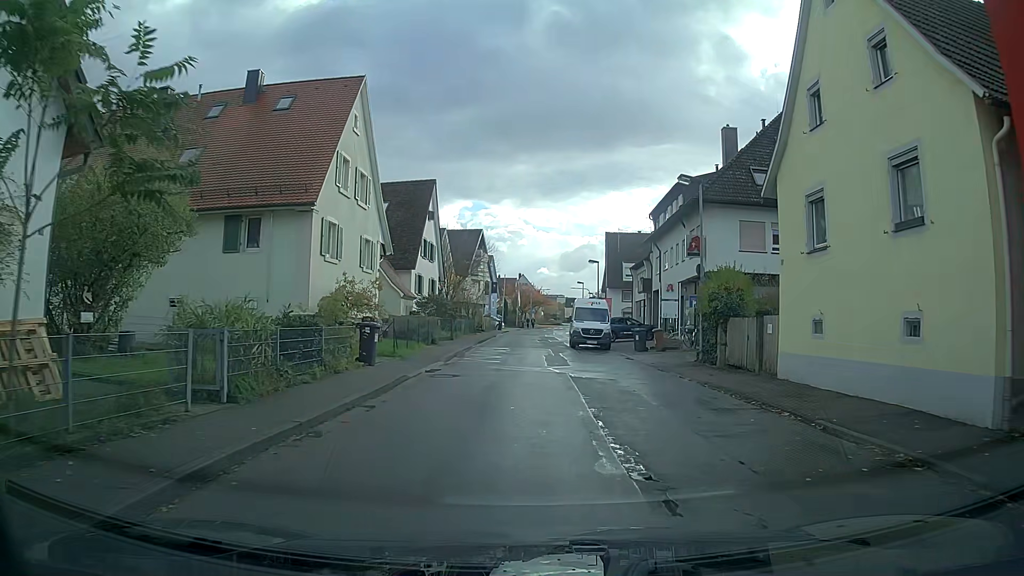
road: tertiary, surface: asphalt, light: Day
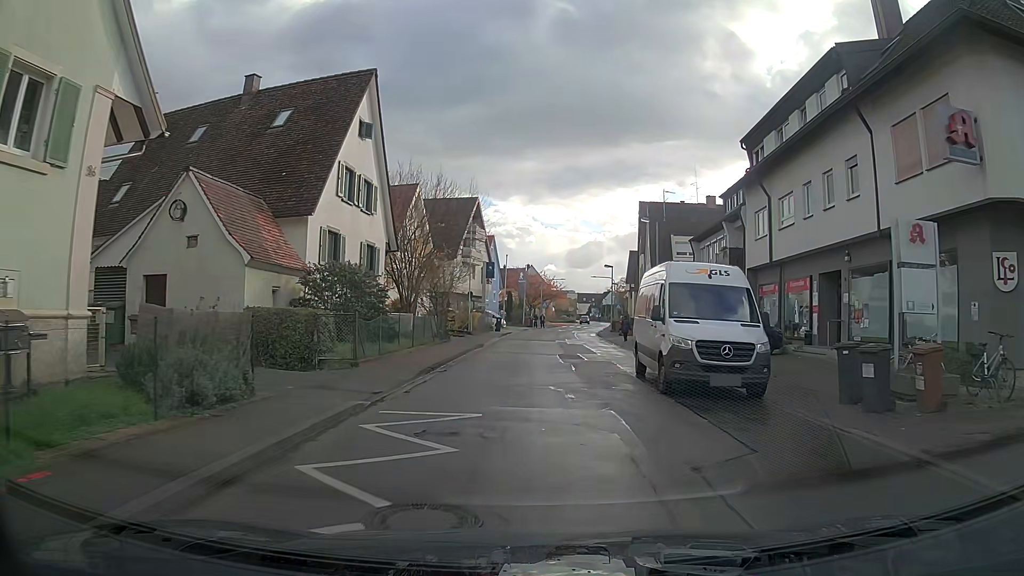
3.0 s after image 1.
(-0.3, +21.4) m; -1°
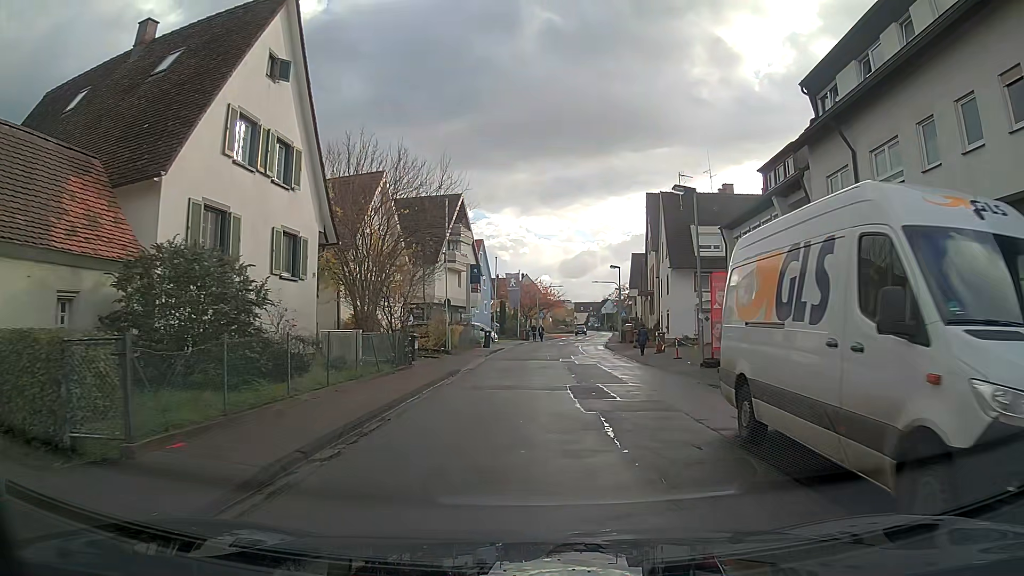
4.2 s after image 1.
(+0.1, +8.7) m; +1°
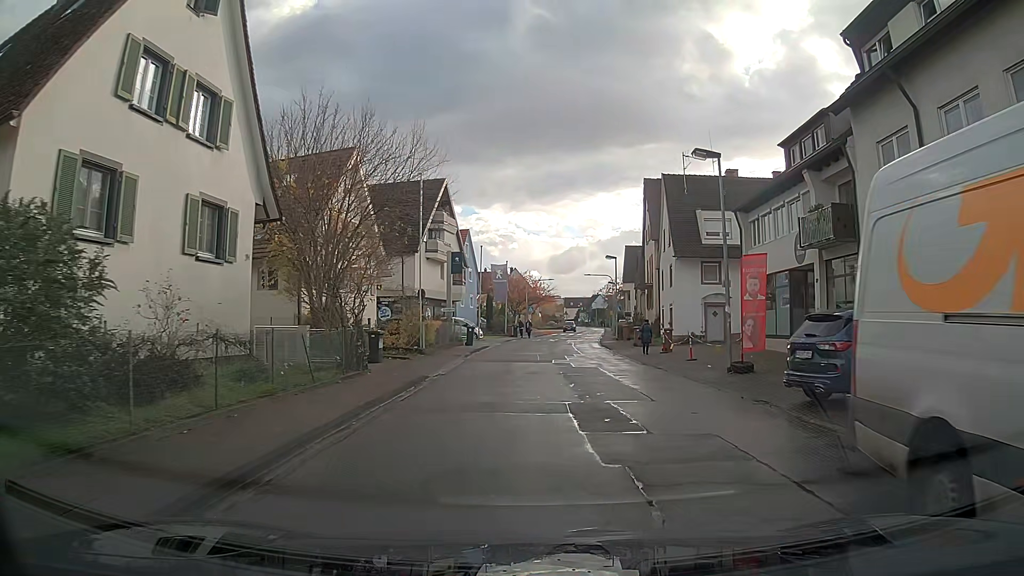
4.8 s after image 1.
(0.0, +4.3) m; +1°
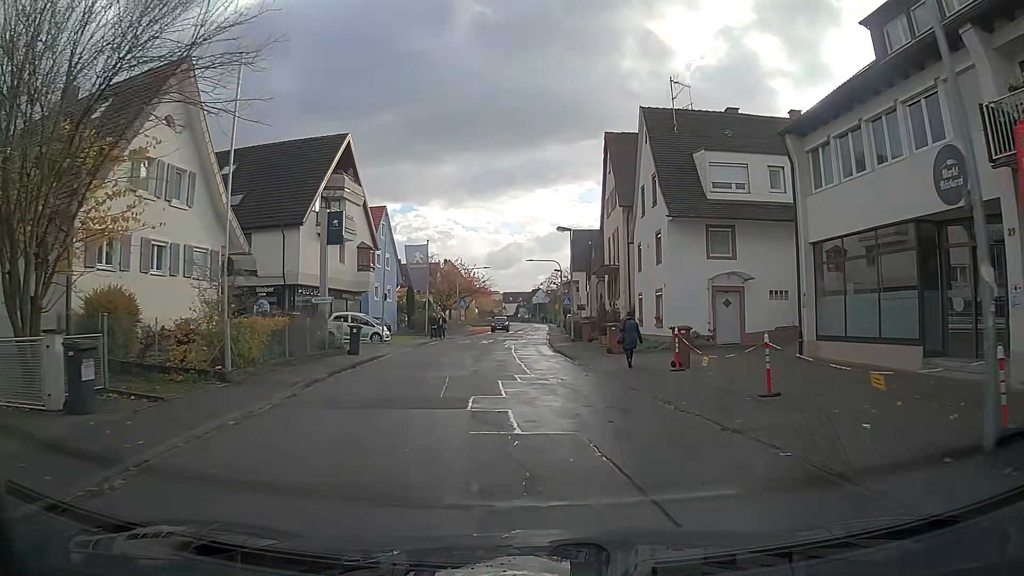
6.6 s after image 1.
(+0.5, +12.9) m; +4°
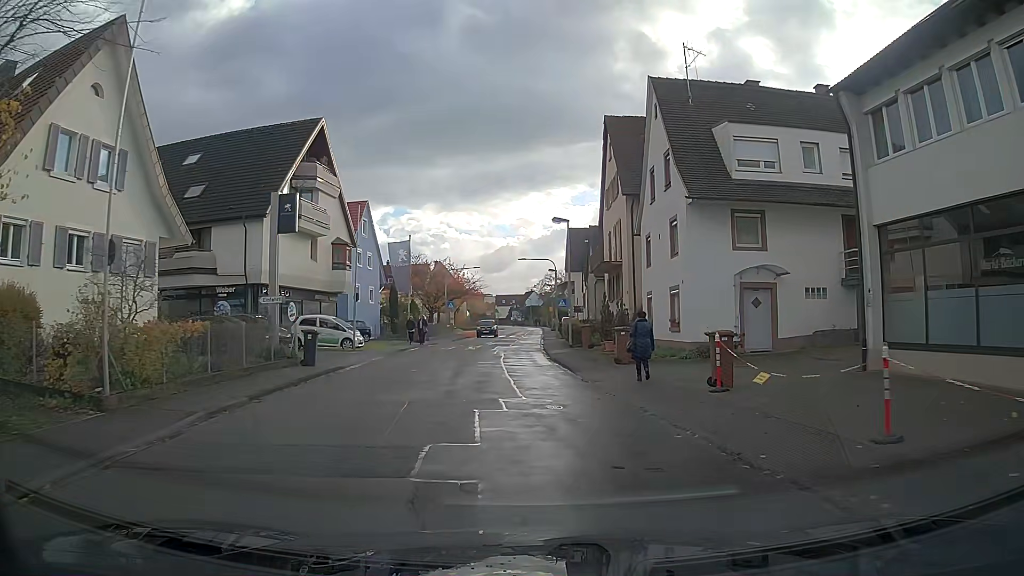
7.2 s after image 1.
(0.0, +4.2) m; 0°
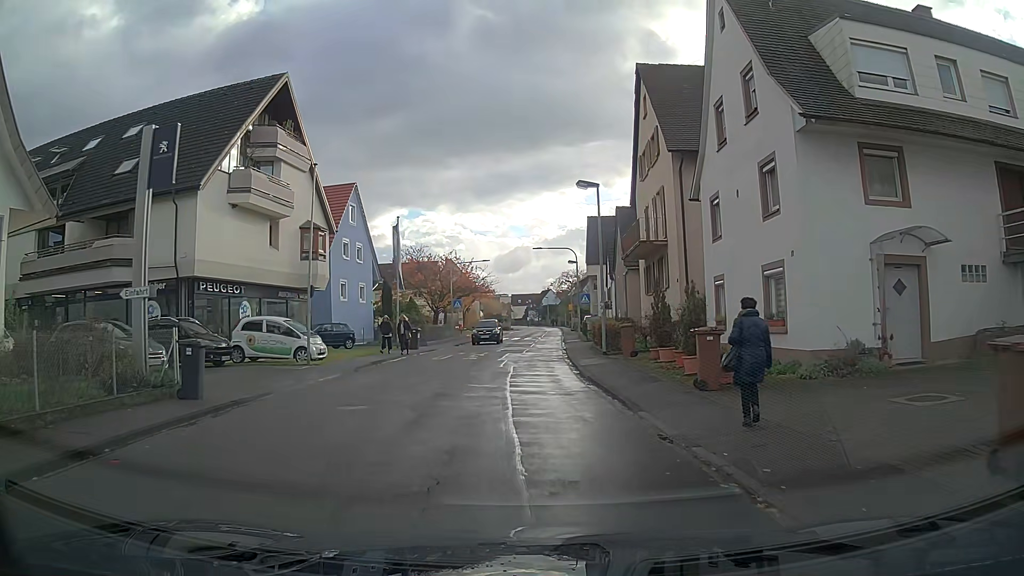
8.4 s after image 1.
(-0.1, +8.1) m; -1°
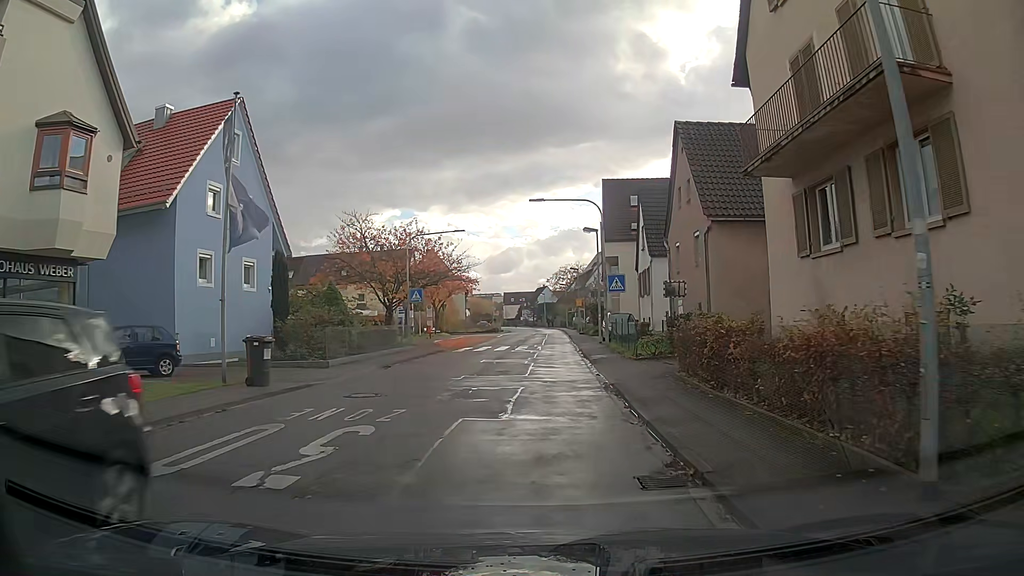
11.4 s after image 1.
(0.0, +19.4) m; +1°
(0, +10) (0, +20) (+1, +30) (+1, +40) (+1, +50) (+2, +60) (+2, +70) (+2, +80) (+2, +90) (+2, +100) m
